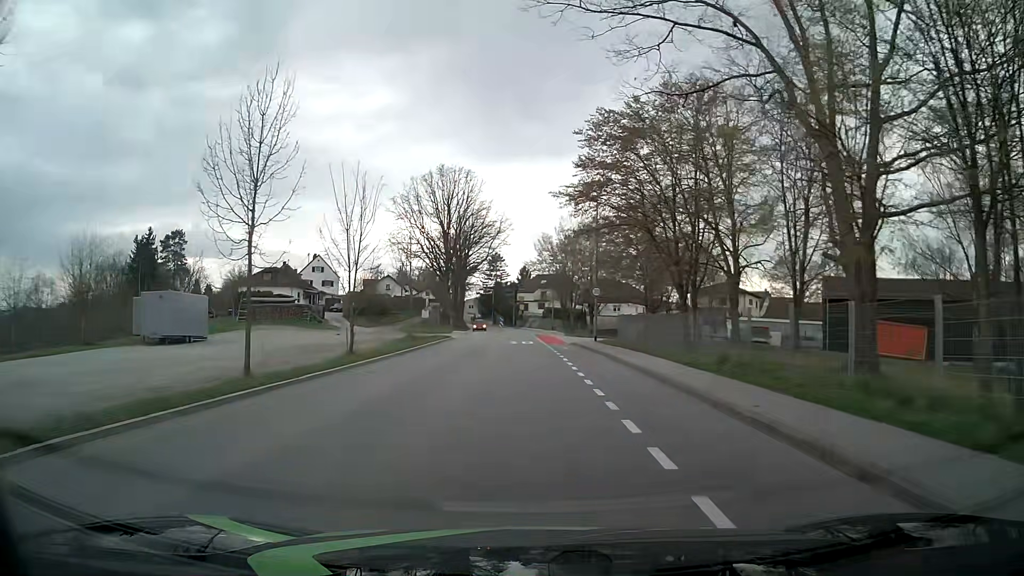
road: tertiary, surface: asphalt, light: Day
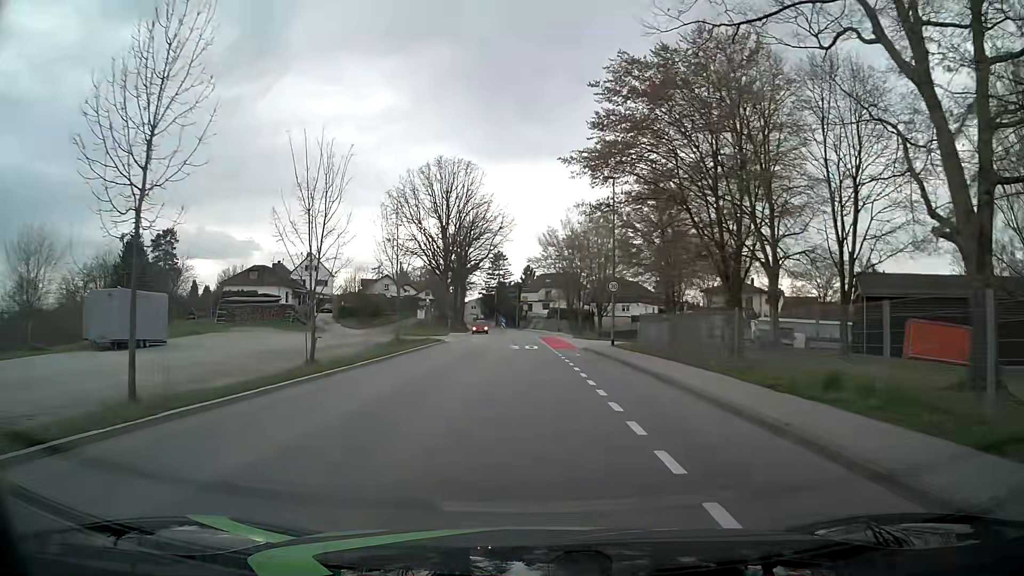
(0.0, +6.2) m; -1°
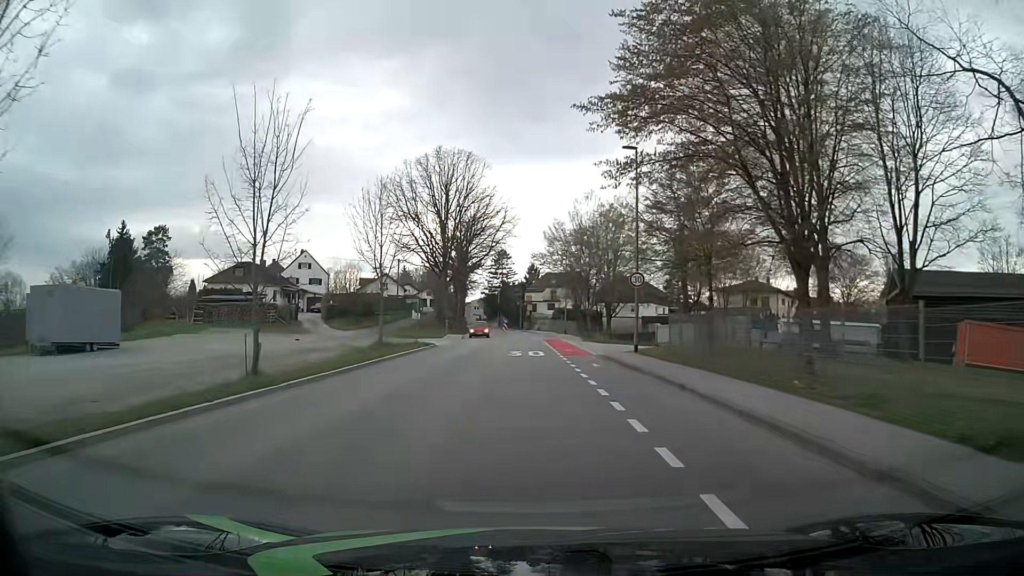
(+0.1, +5.7) m; +1°
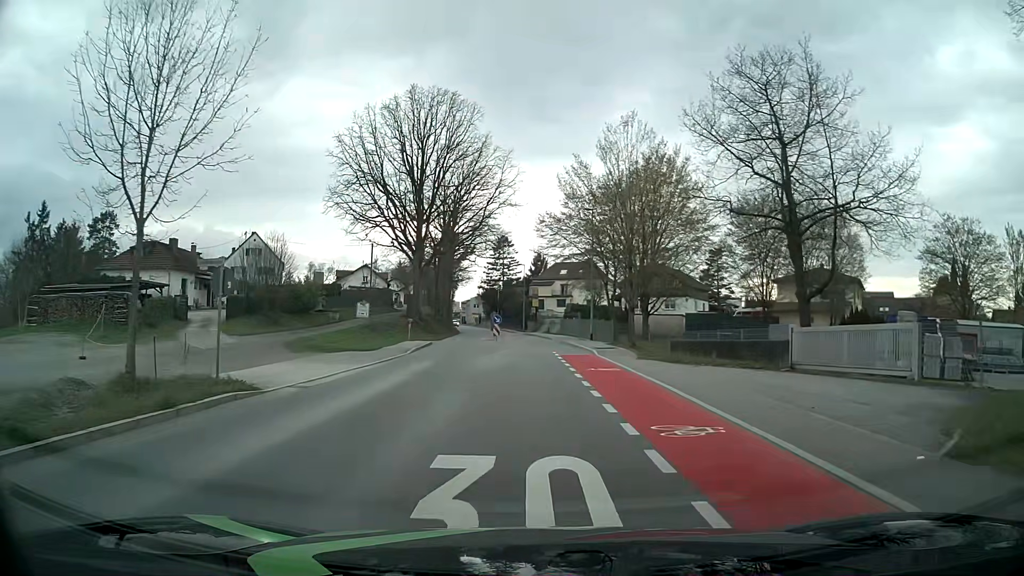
(-0.1, +24.0) m; 0°
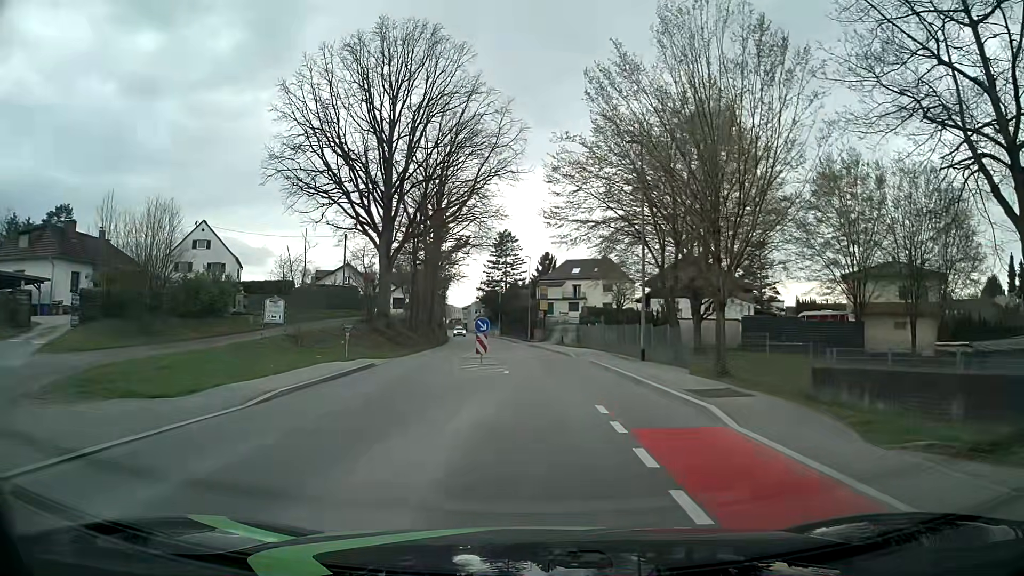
(-0.3, +17.5) m; -1°
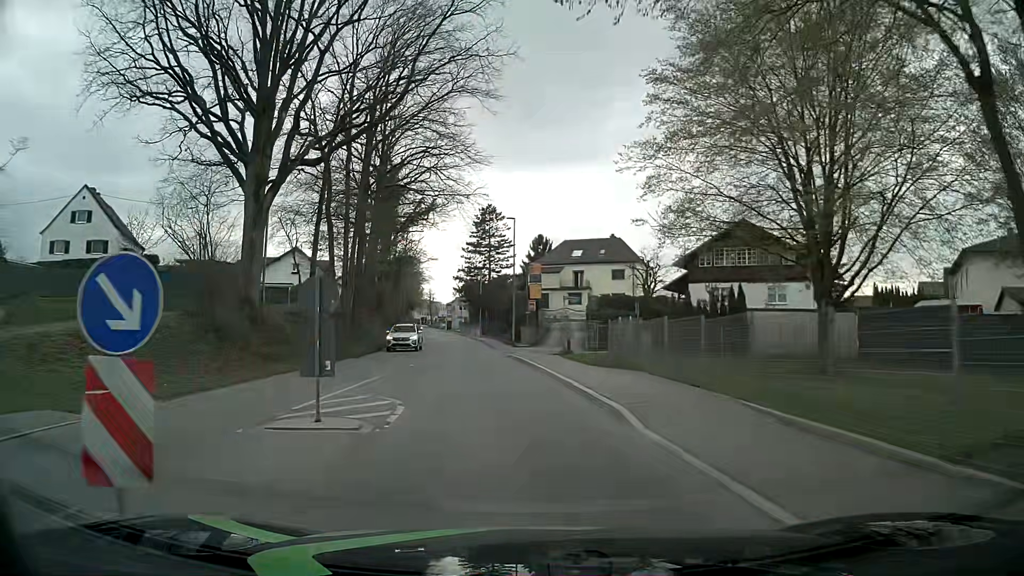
(+0.4, +22.0) m; 0°
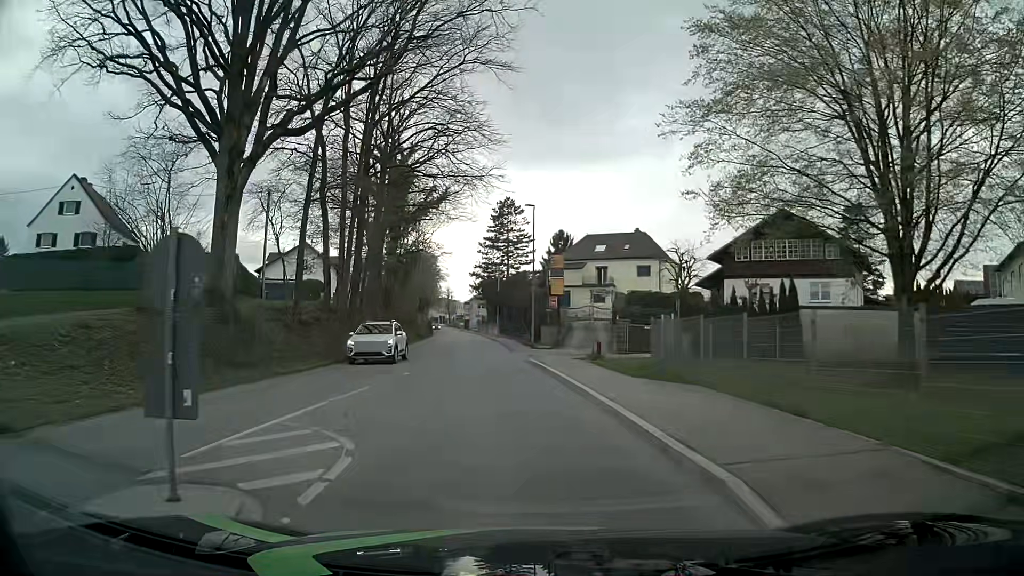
(0.0, +4.4) m; -1°
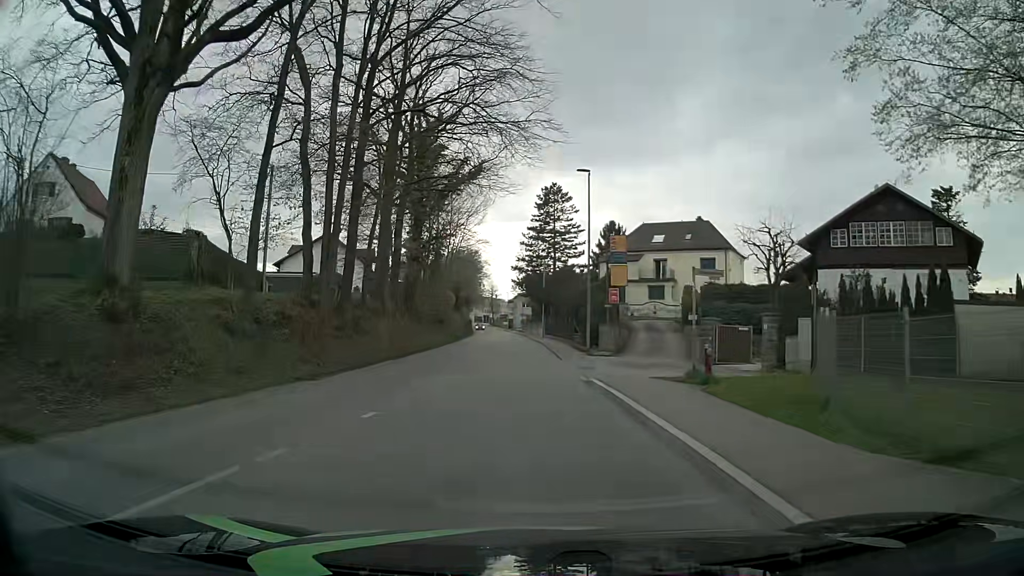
(-0.4, +8.9) m; -5°
(0, +10) (0, +20) (0, +30) (0, +40) (-1, +50) (-1, +60) (-2, +70) (-2, +80) (-3, +90) (-4, +100) m
